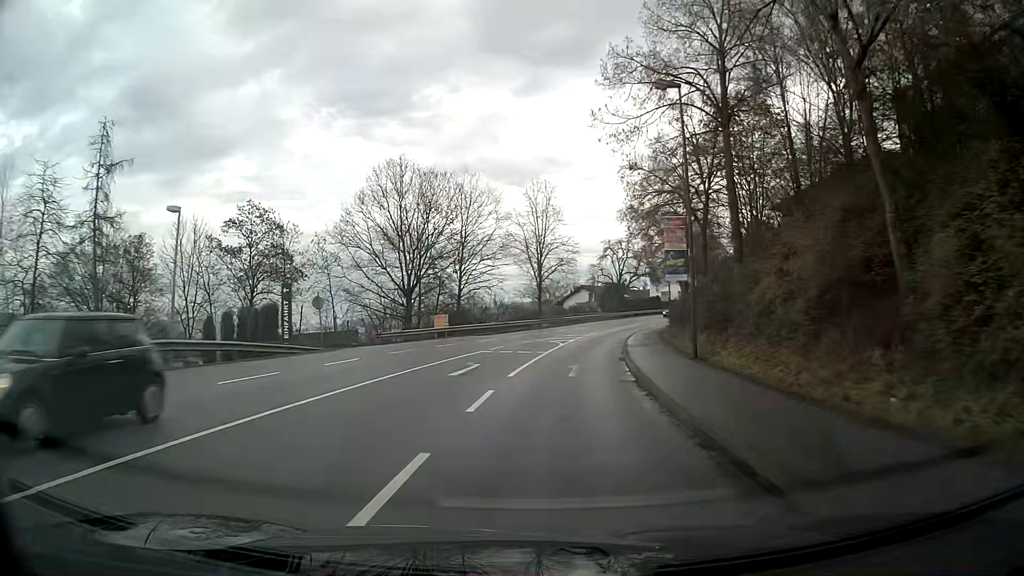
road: tertiary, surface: asphalt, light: Day
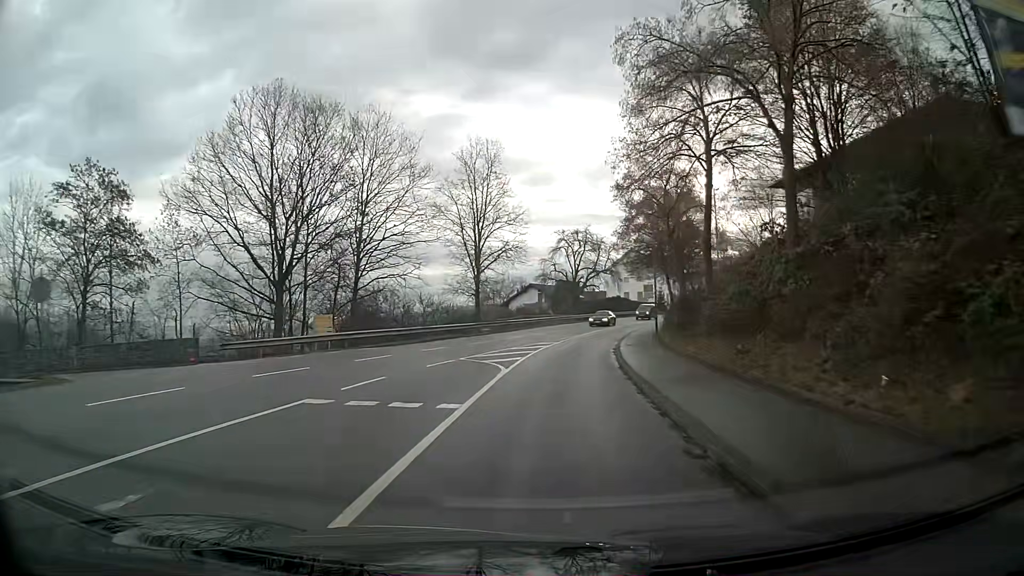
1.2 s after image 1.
(+0.7, +15.8) m; +4°
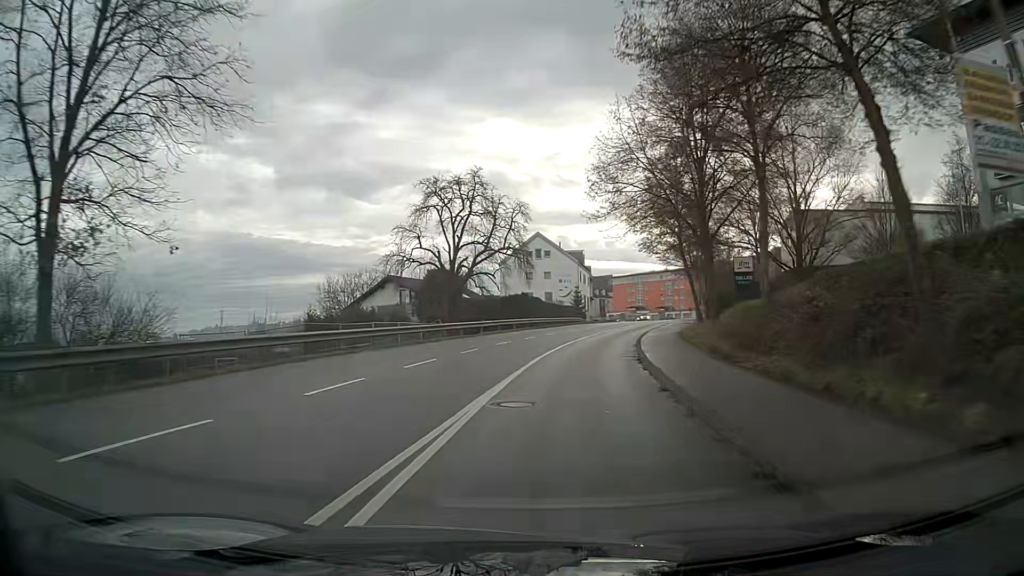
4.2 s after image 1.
(+3.0, +38.0) m; +9°
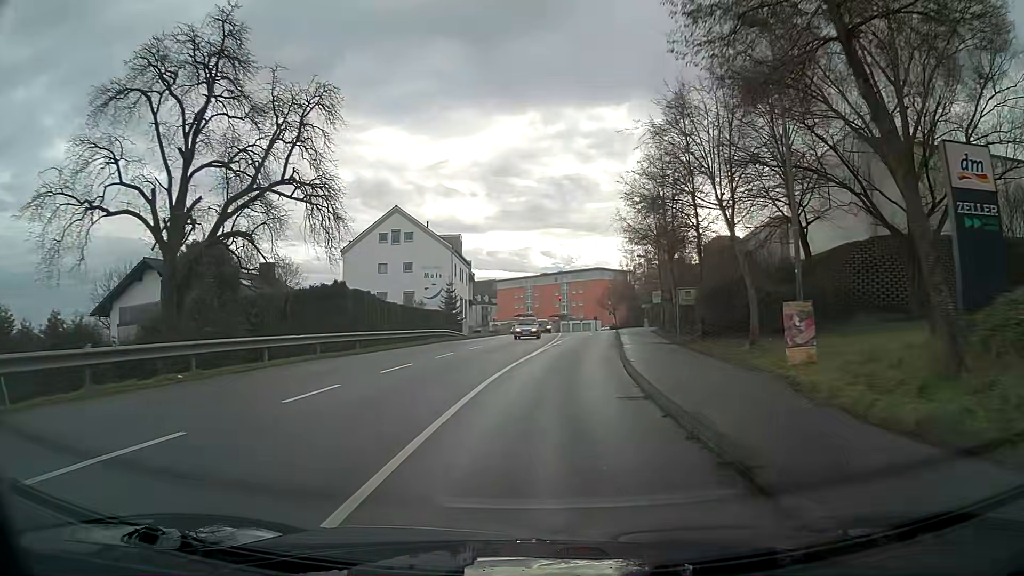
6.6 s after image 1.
(+2.6, +29.9) m; +10°
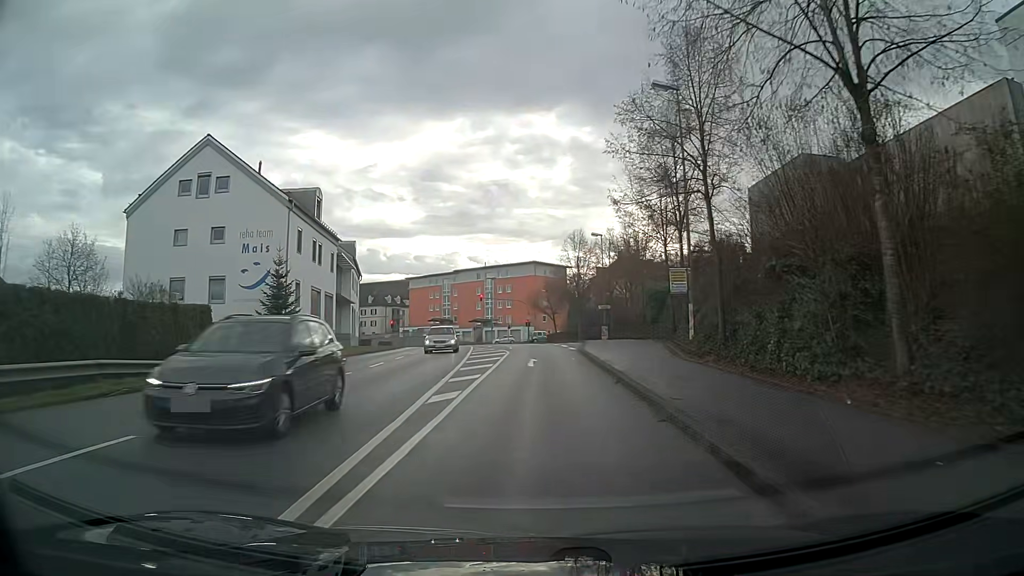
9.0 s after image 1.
(+1.7, +29.6) m; +5°
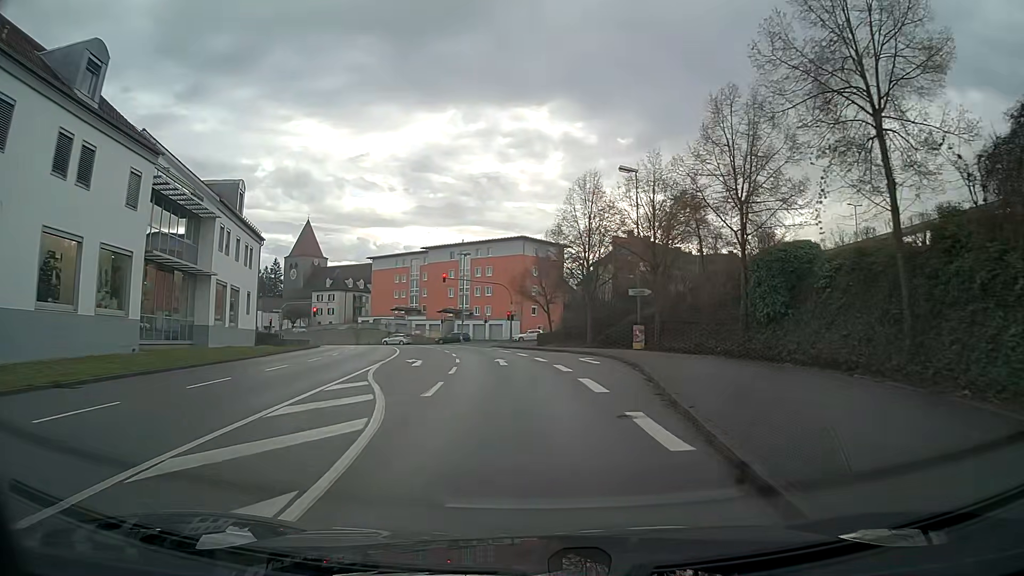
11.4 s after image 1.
(+0.3, +26.9) m; +1°
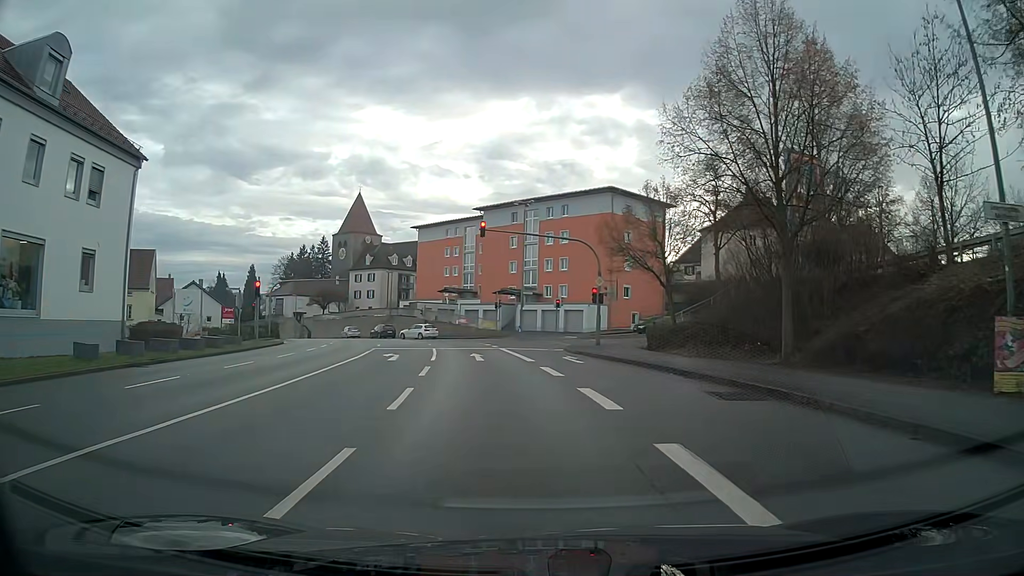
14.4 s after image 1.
(-1.2, +26.2) m; -7°
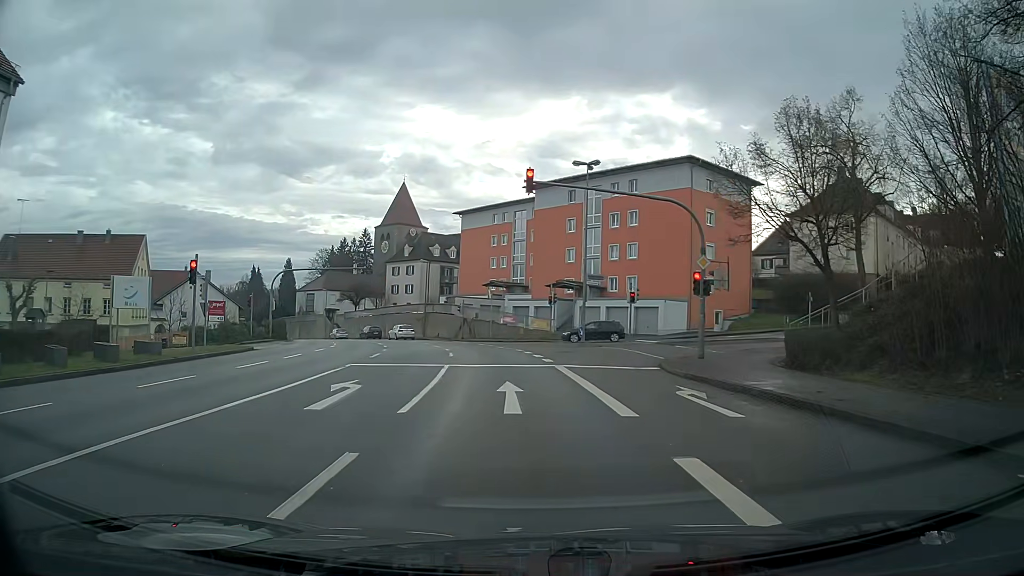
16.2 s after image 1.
(-0.6, +12.3) m; -5°
